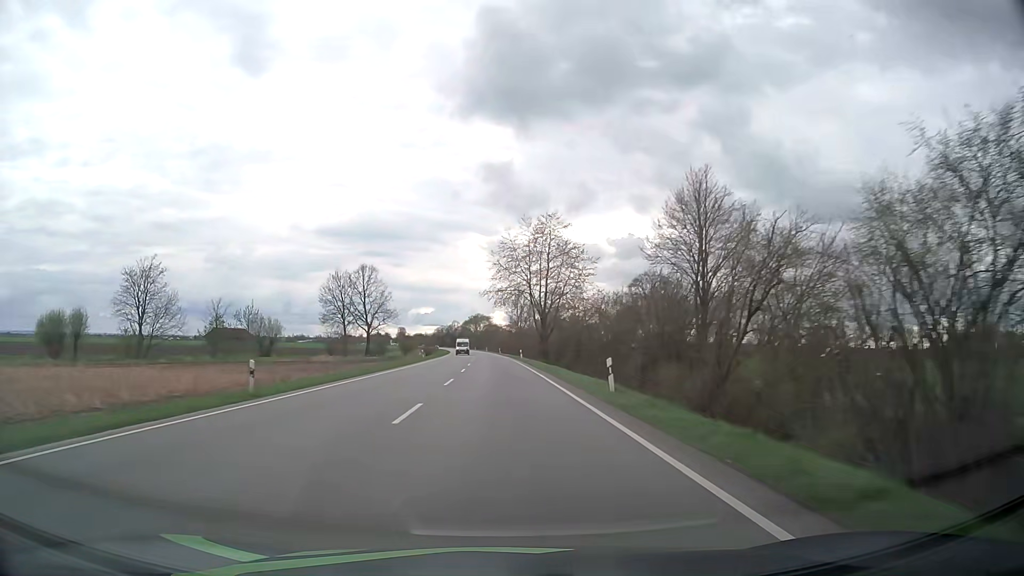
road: primary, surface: asphalt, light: Day
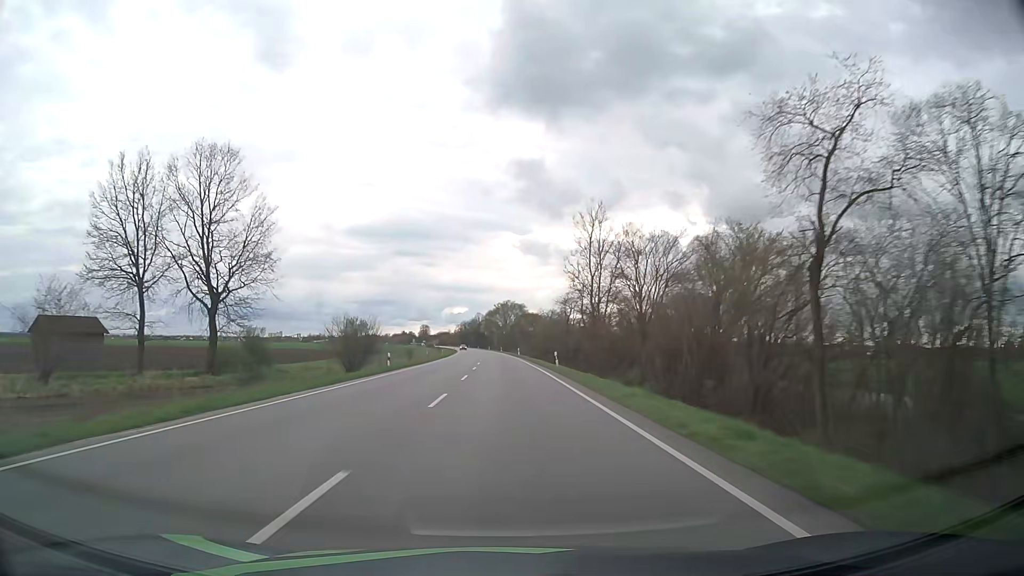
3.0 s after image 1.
(-2.0, +79.8) m; -3°
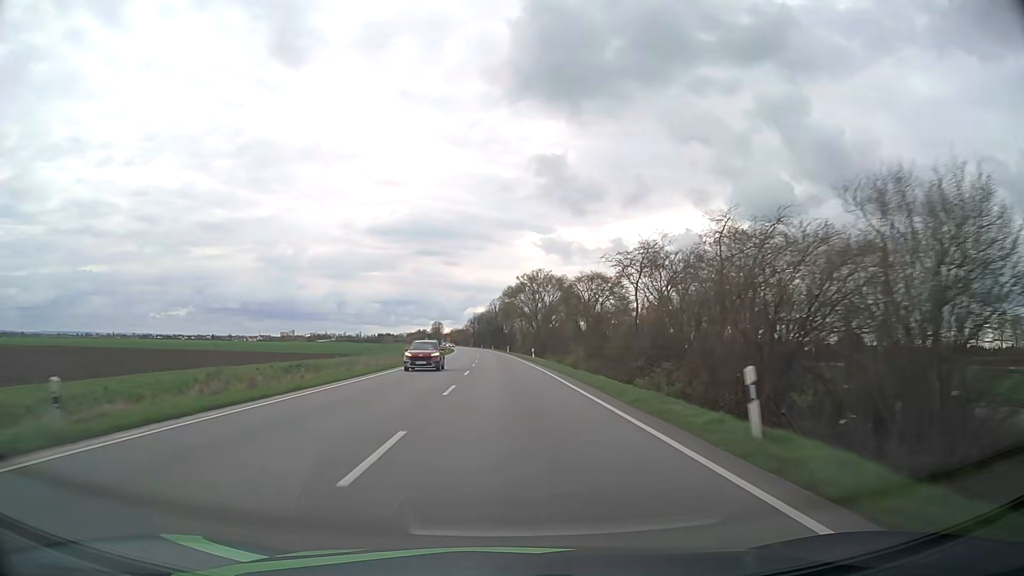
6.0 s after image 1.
(-1.2, +80.1) m; -2°
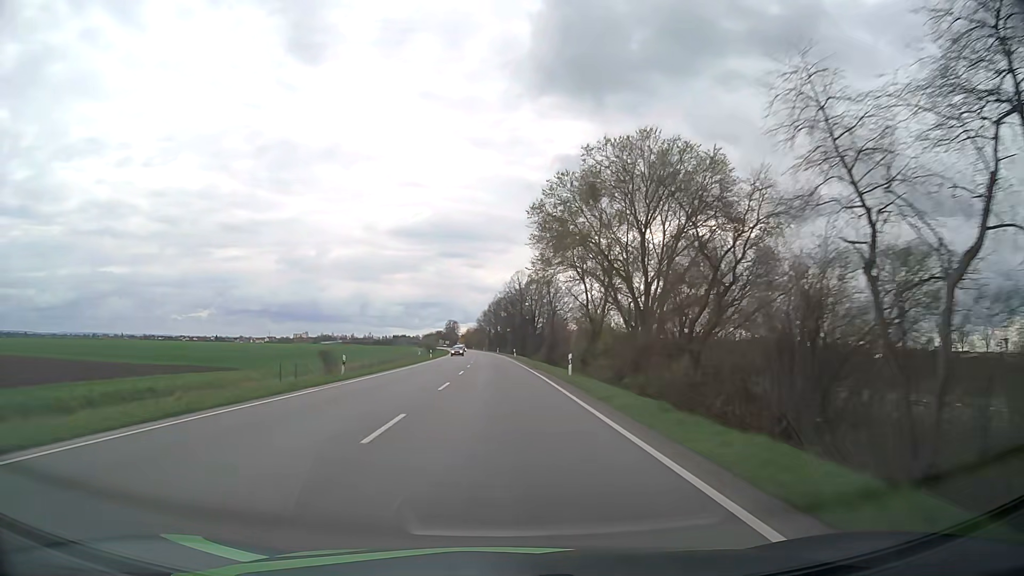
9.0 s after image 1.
(-1.4, +80.2) m; -2°
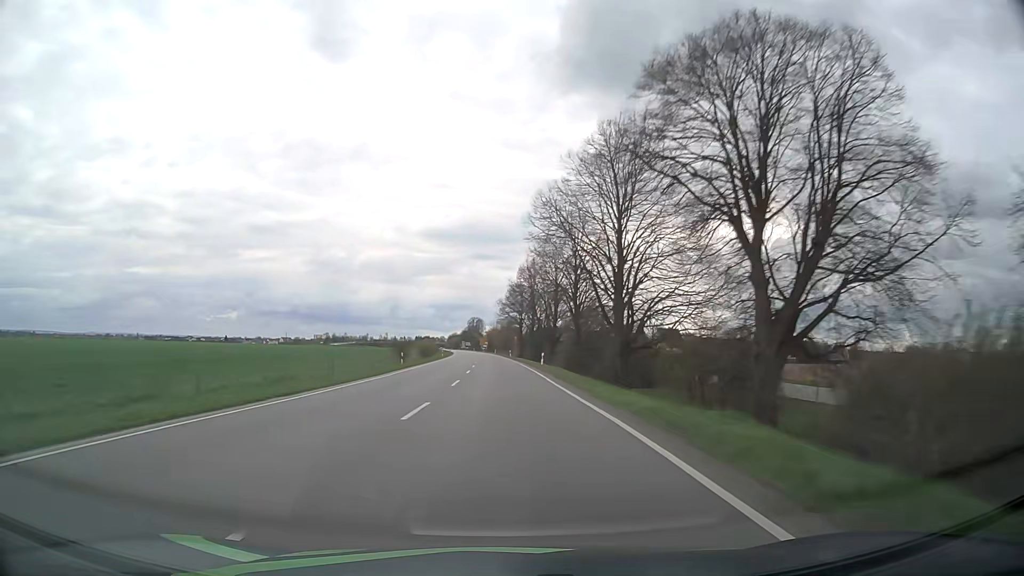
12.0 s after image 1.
(-1.9, +80.2) m; -3°
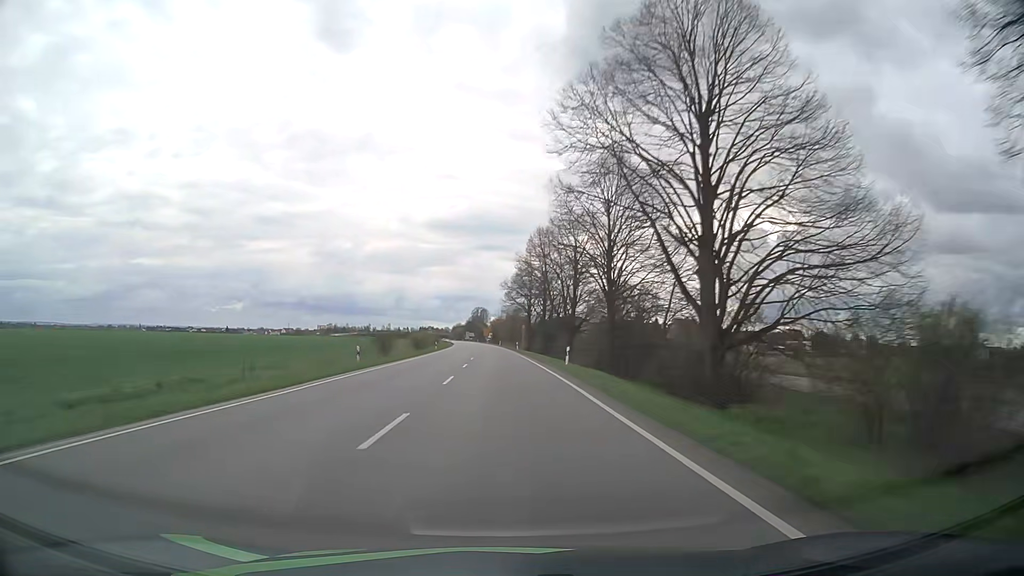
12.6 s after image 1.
(-0.1, +16.0) m; -1°
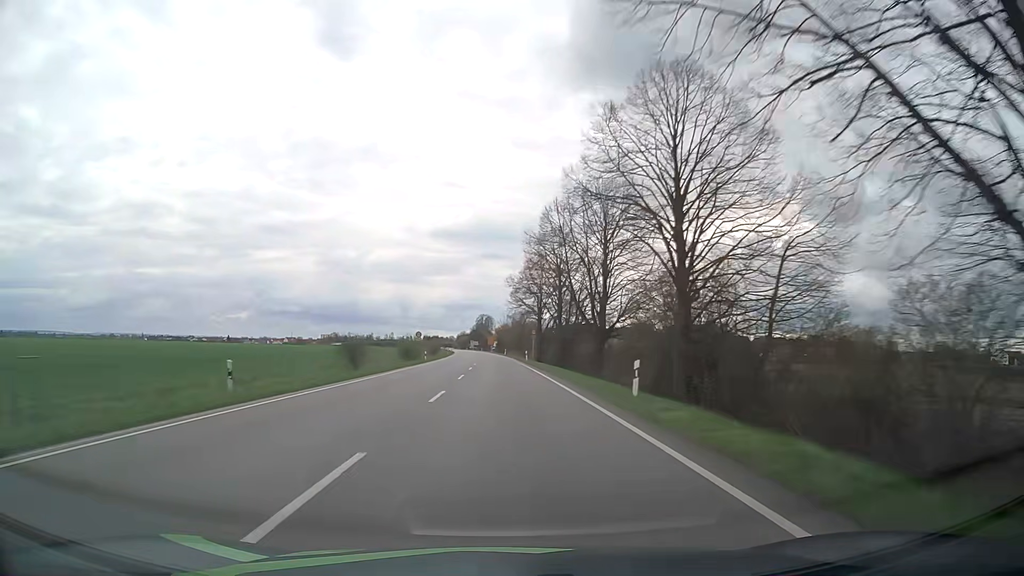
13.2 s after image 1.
(0.0, +16.0) m; 0°
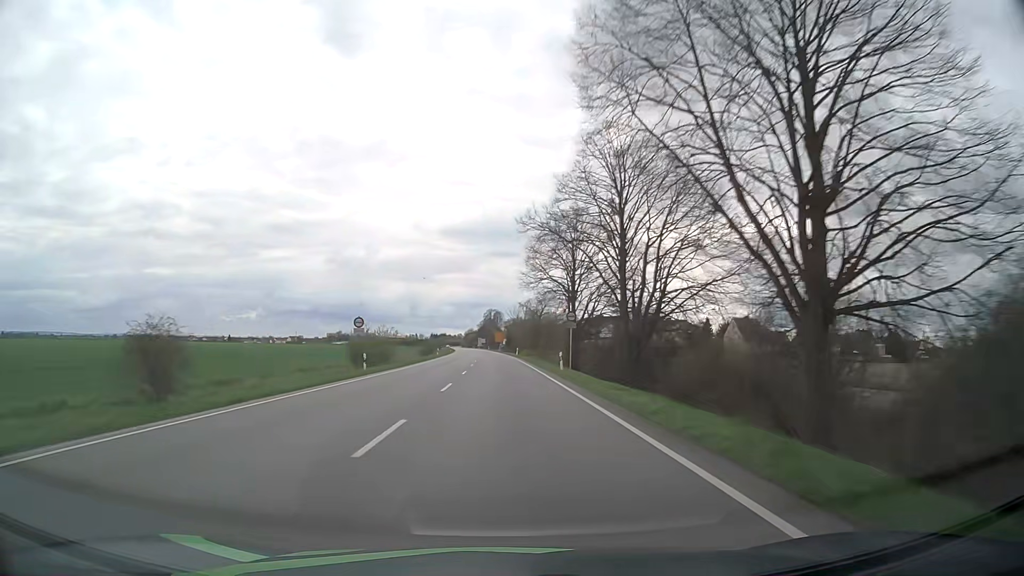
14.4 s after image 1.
(-0.2, +32.0) m; -1°
(0, +10) (0, +20) (0, +30) (0, +40) (-1, +50) (-1, +60) (-1, +70) (-1, +80) (-2, +90) (-2, +100) m
